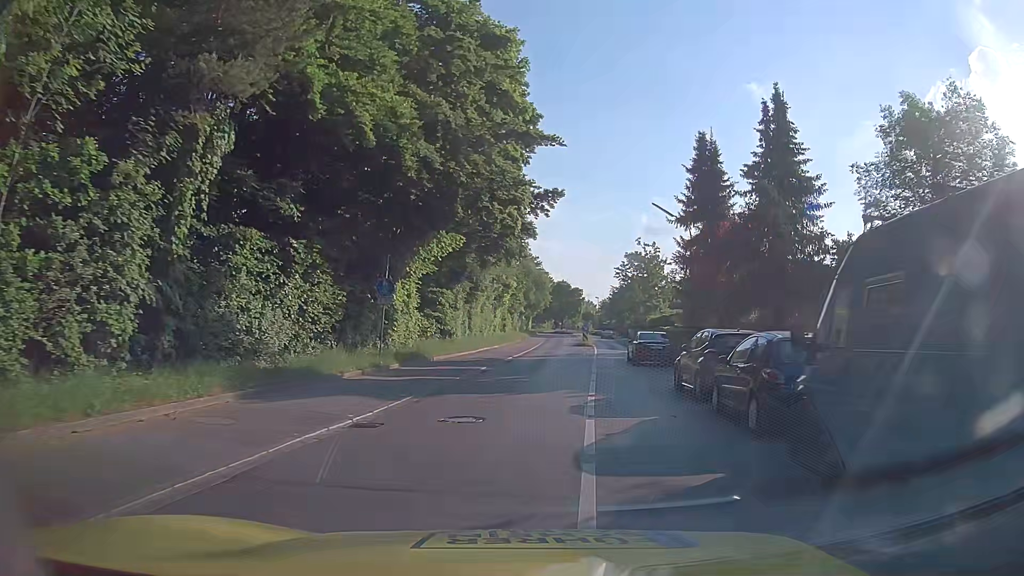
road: tertiary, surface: asphalt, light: Day
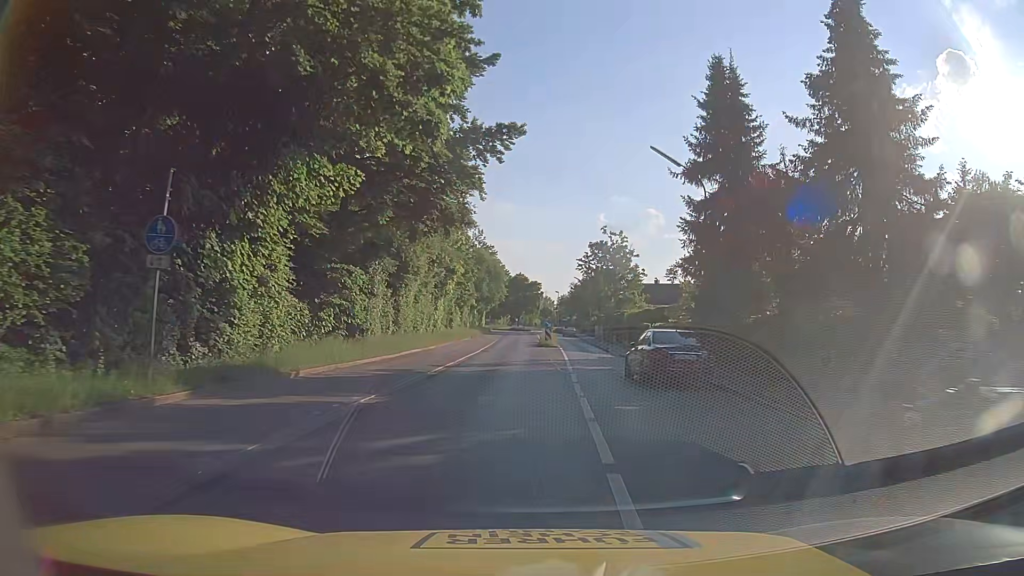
(+0.6, +12.1) m; +5°
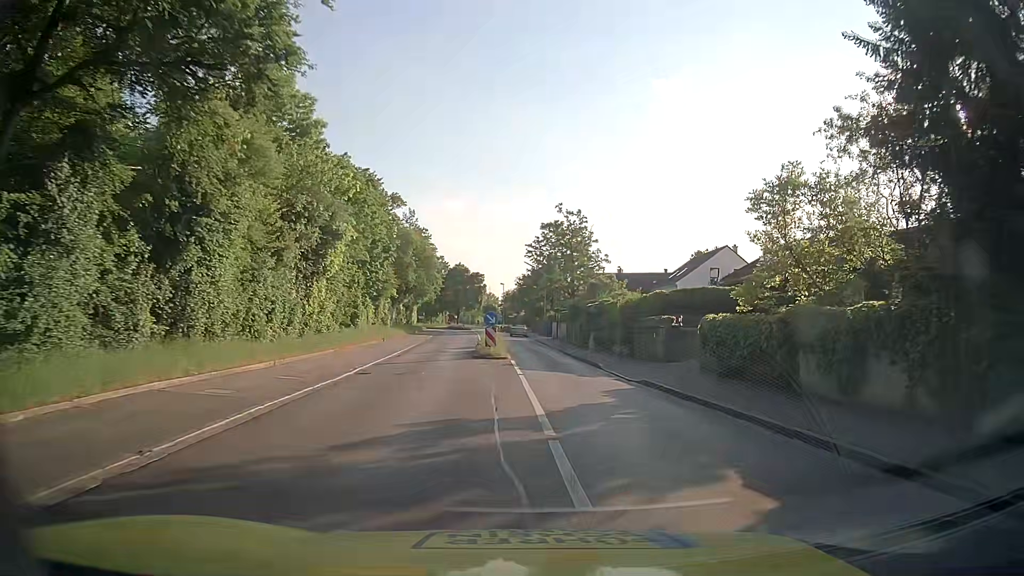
(+0.3, +19.4) m; +4°
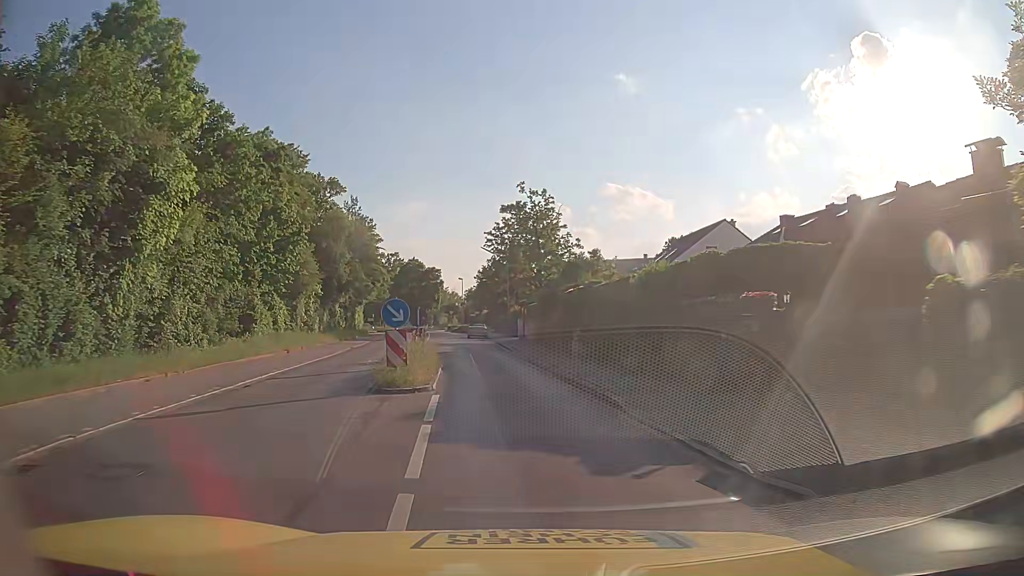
(+0.5, +12.9) m; +3°
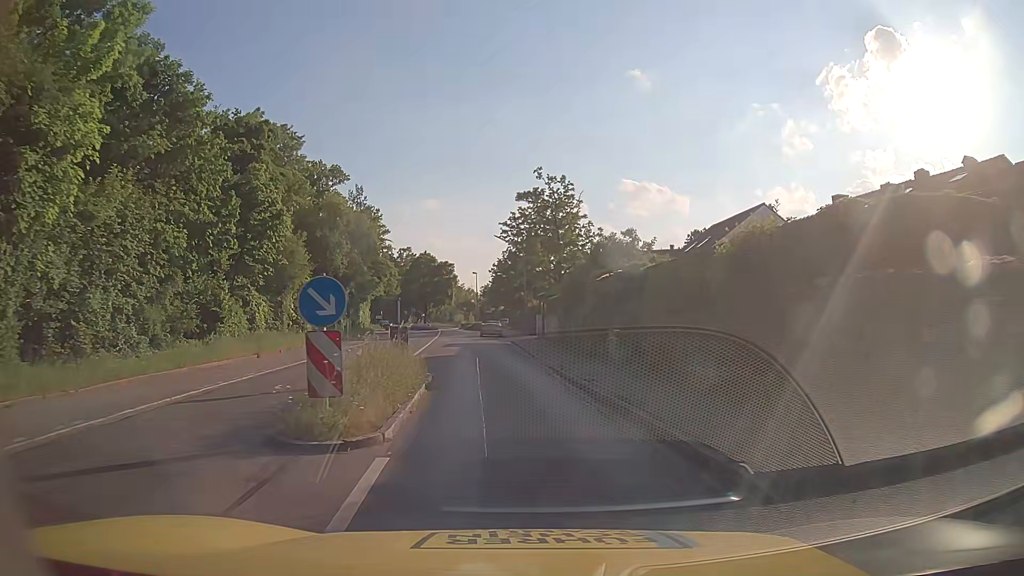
(-0.1, +6.2) m; -1°
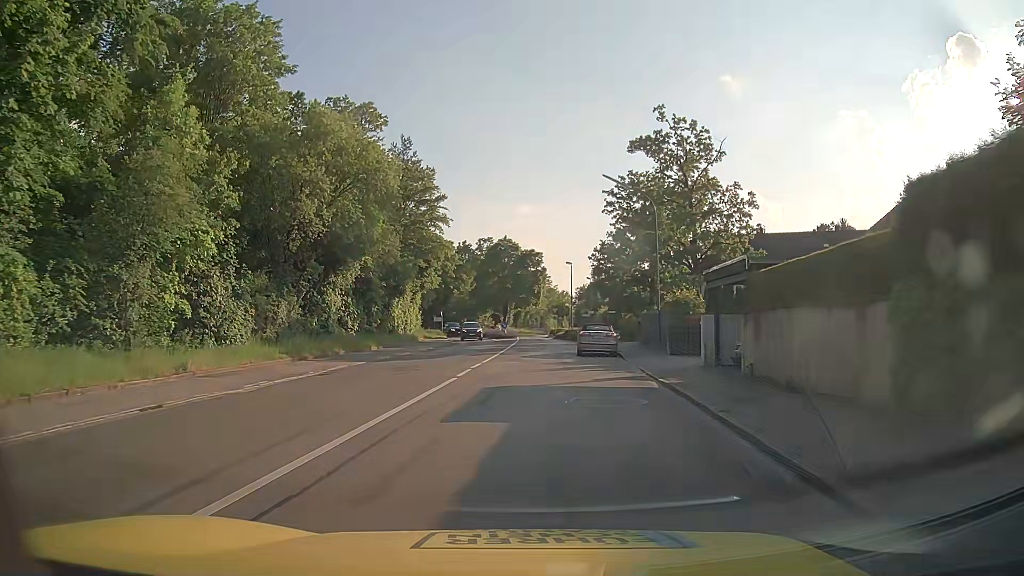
(-1.7, +24.7) m; -8°
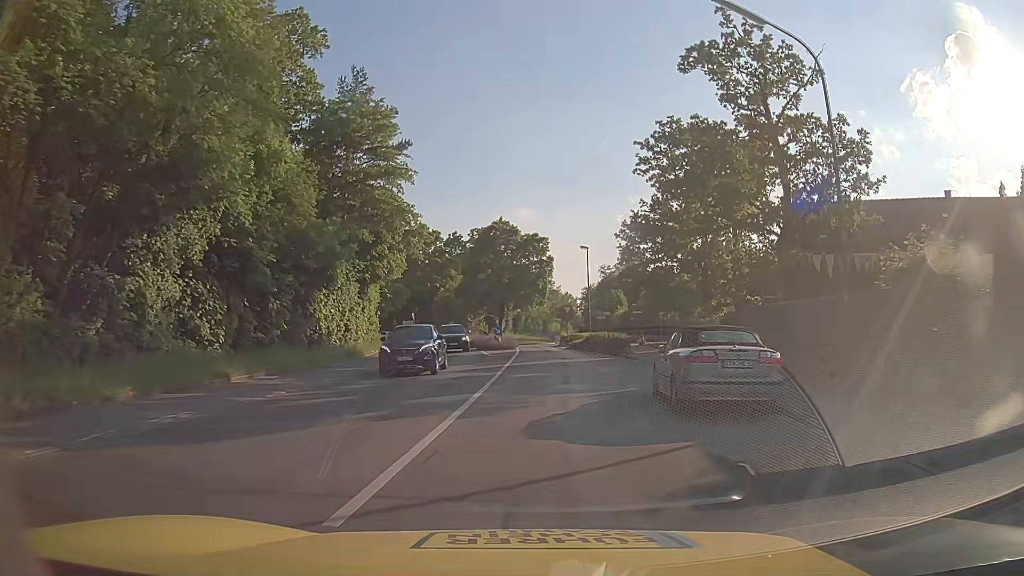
(-0.3, +18.6) m; 0°
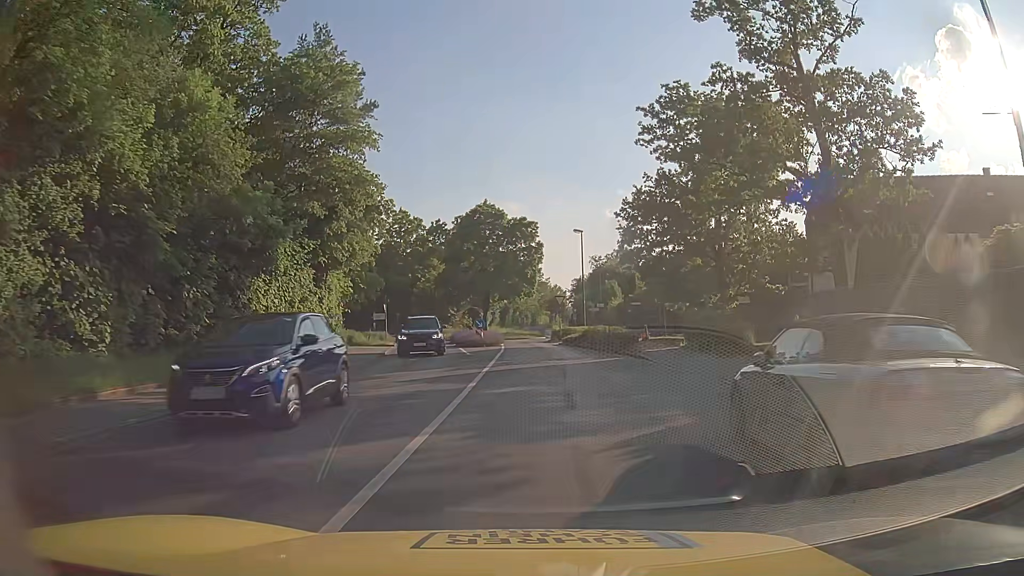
(0.0, +6.1) m; +1°
(0, +10) (0, +20) (+1, +30) (0, +40) (0, +50) (+3, +59) (+4, +69) (+4, +79) (+4, +89) (+4, +99) m
